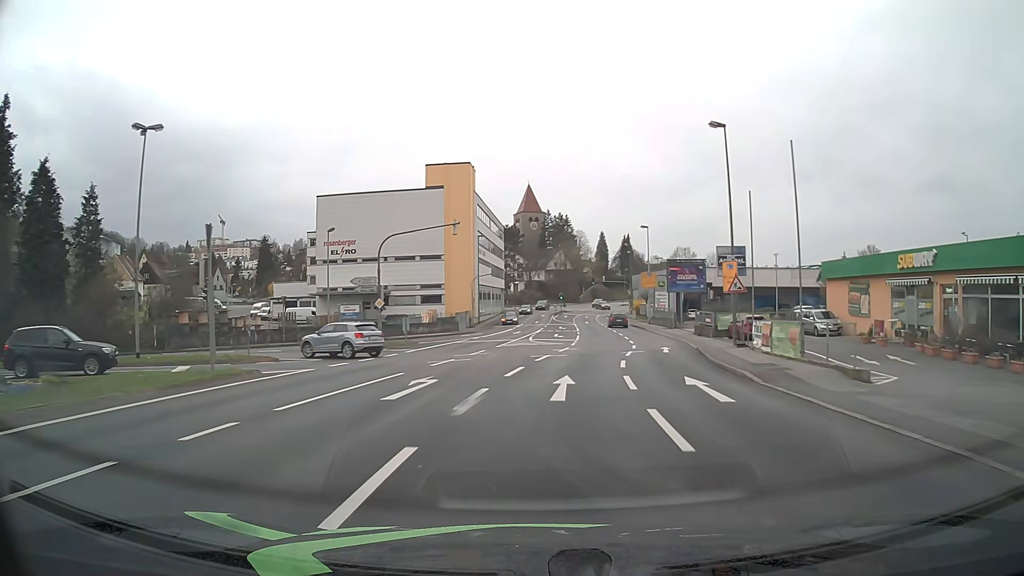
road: tertiary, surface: asphalt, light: Day
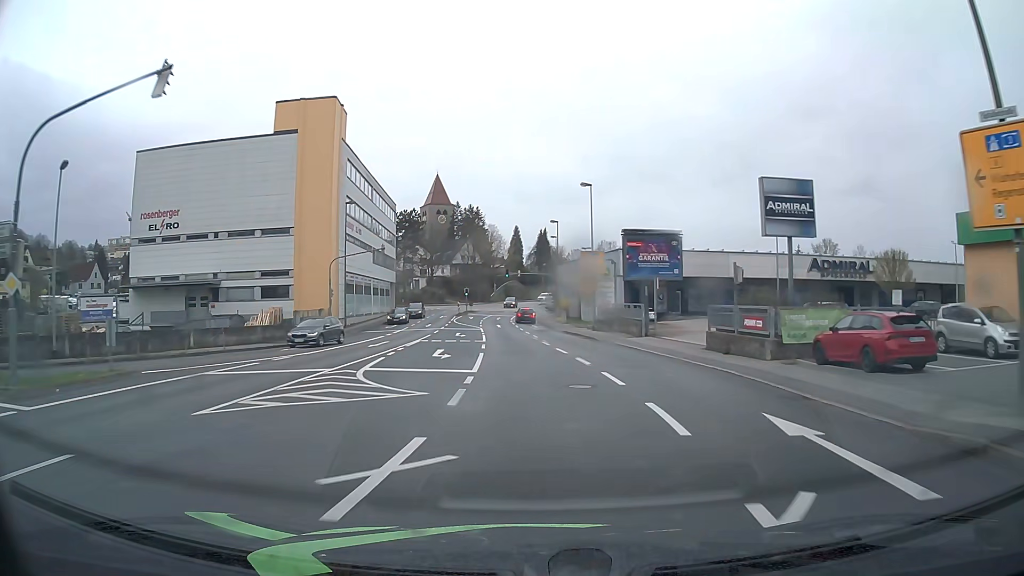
(+1.7, +23.4) m; +8°
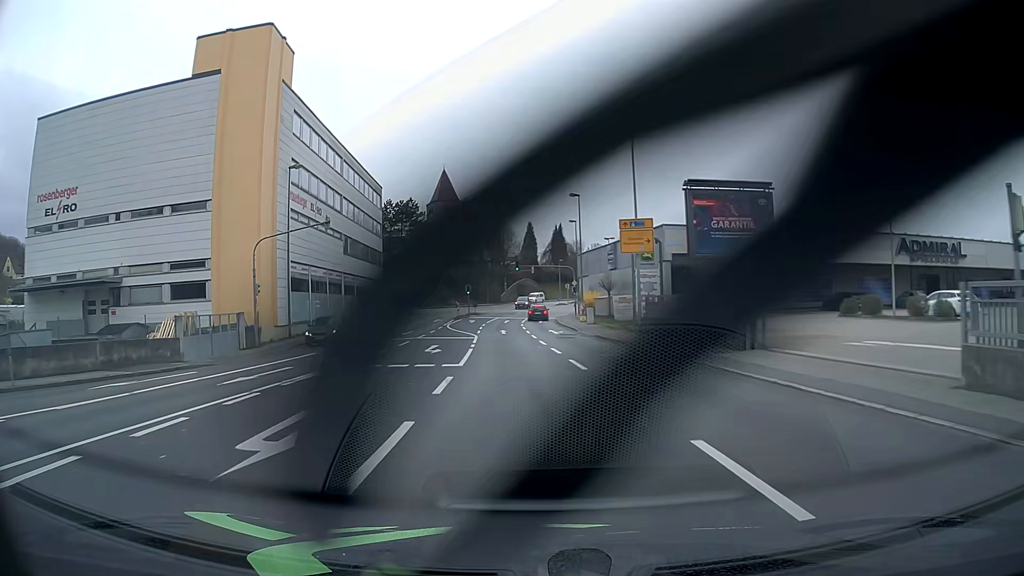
(0.0, +15.6) m; -1°
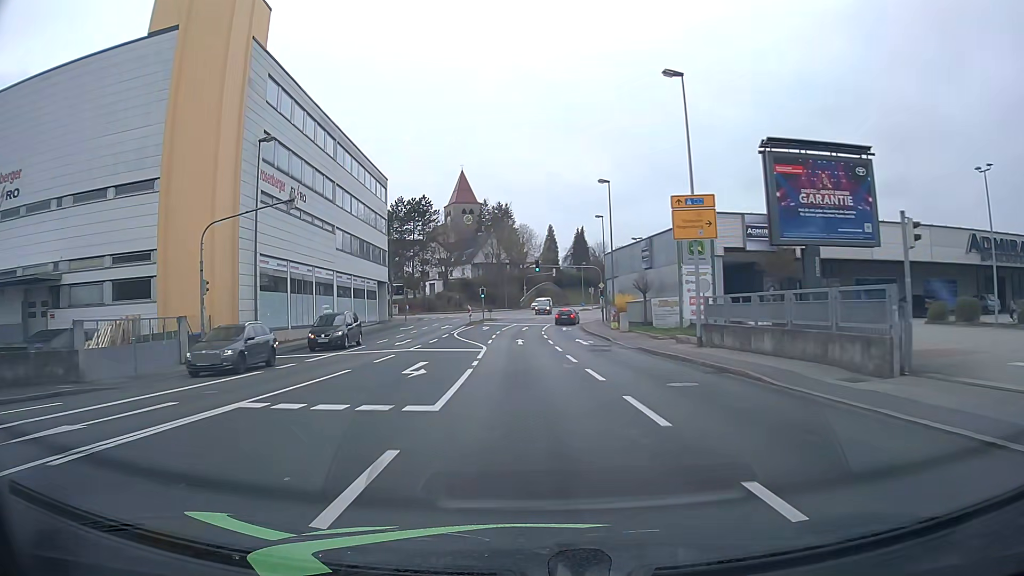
(-0.1, +7.7) m; -2°
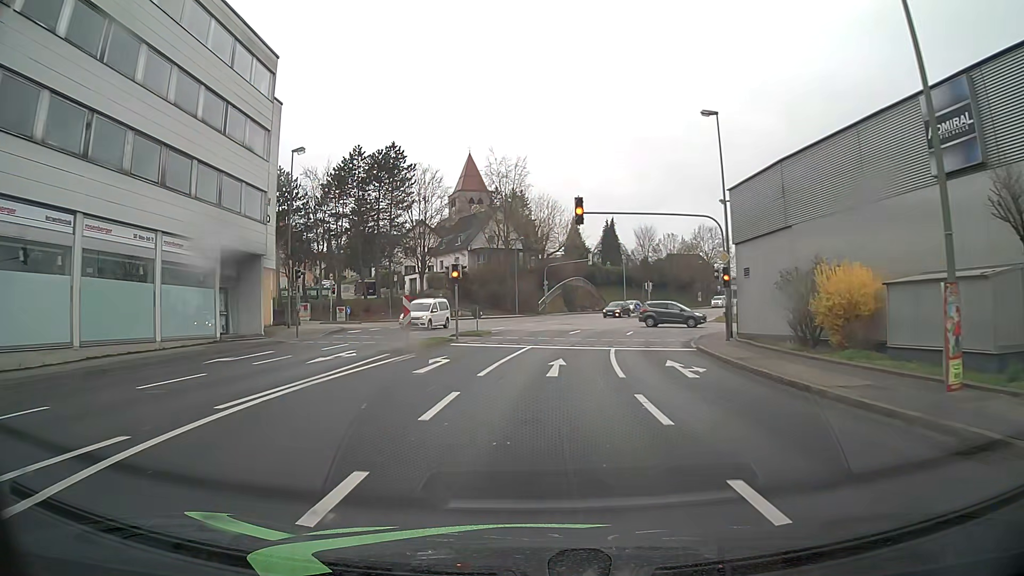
(-0.7, +35.7) m; -1°
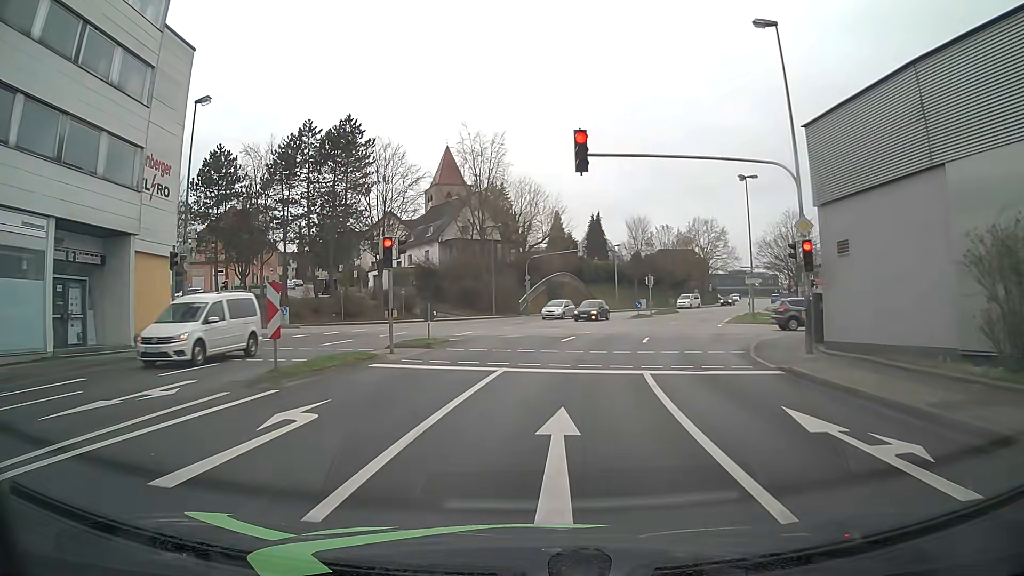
(+0.1, +10.0) m; +1°
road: tertiary_link
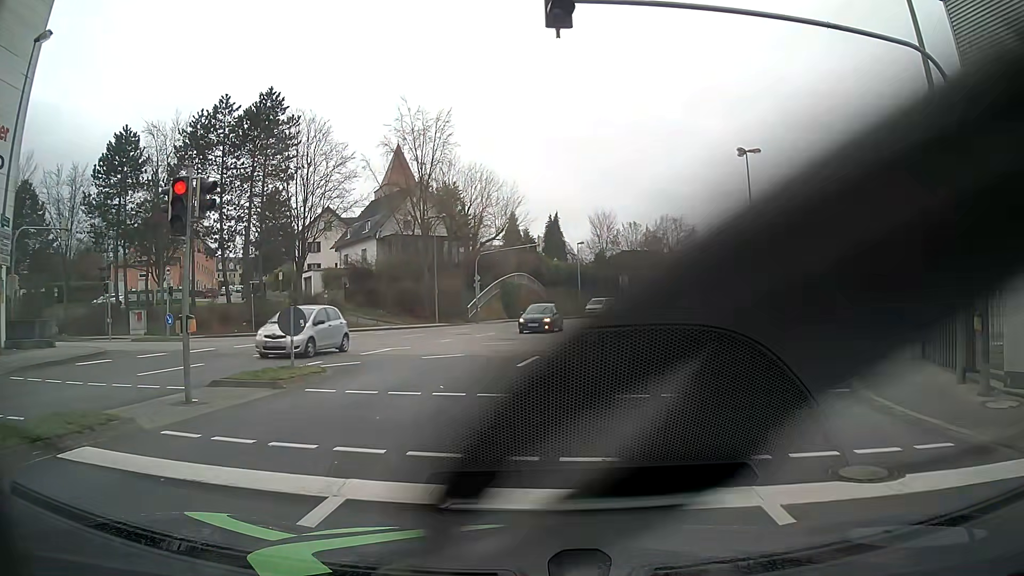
(+0.2, +9.0) m; +3°
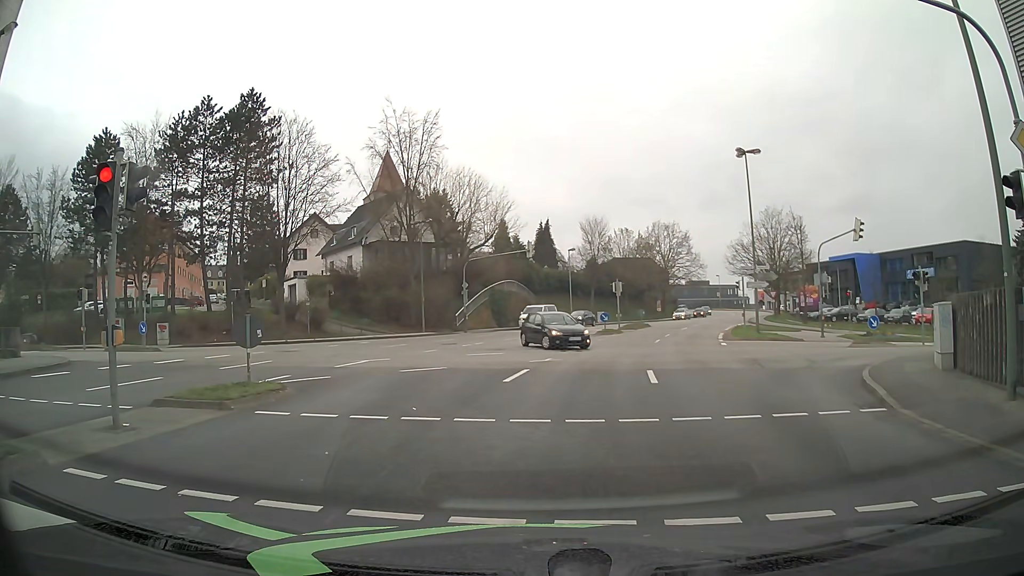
(0.0, +1.5) m; 0°
(0, +10) (+2, +20) (+4, +30) (+7, +39) (+10, +49) (+14, +58) (+18, +67) (+22, +76) (+27, +85) (+31, +94) m
